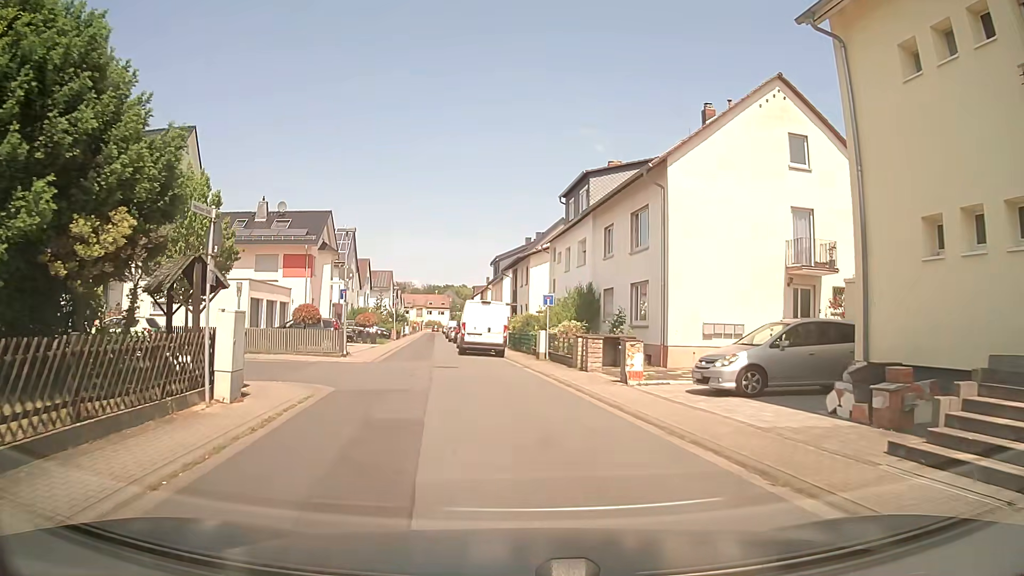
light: Day
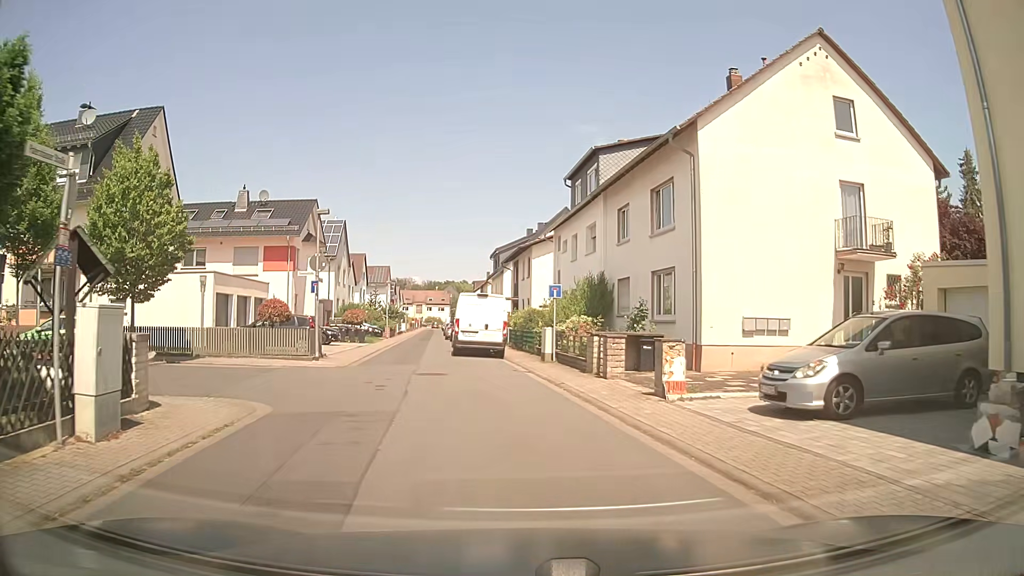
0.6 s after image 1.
(0.0, +3.9) m; -1°
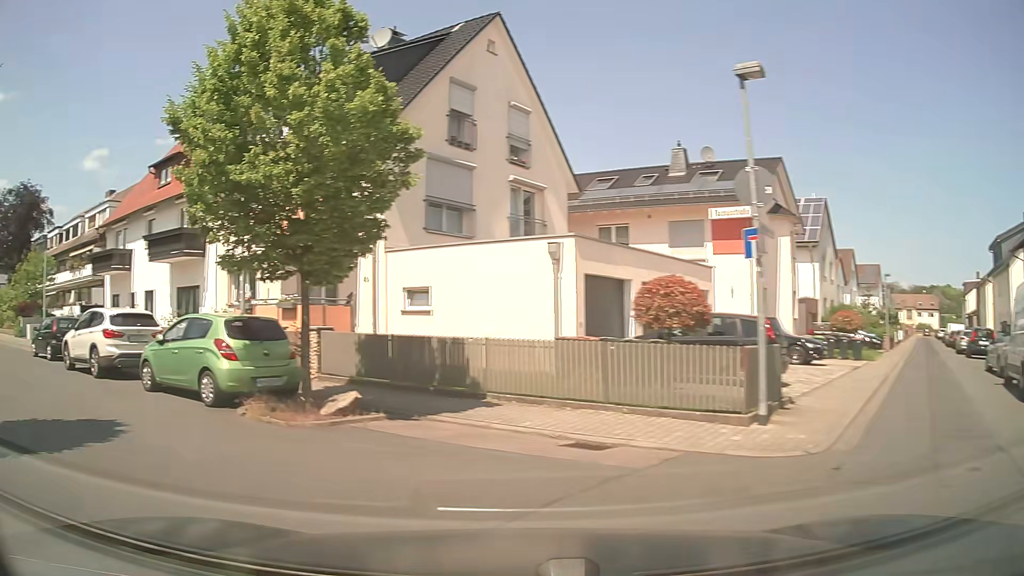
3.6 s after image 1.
(-2.0, +13.3) m; -42°
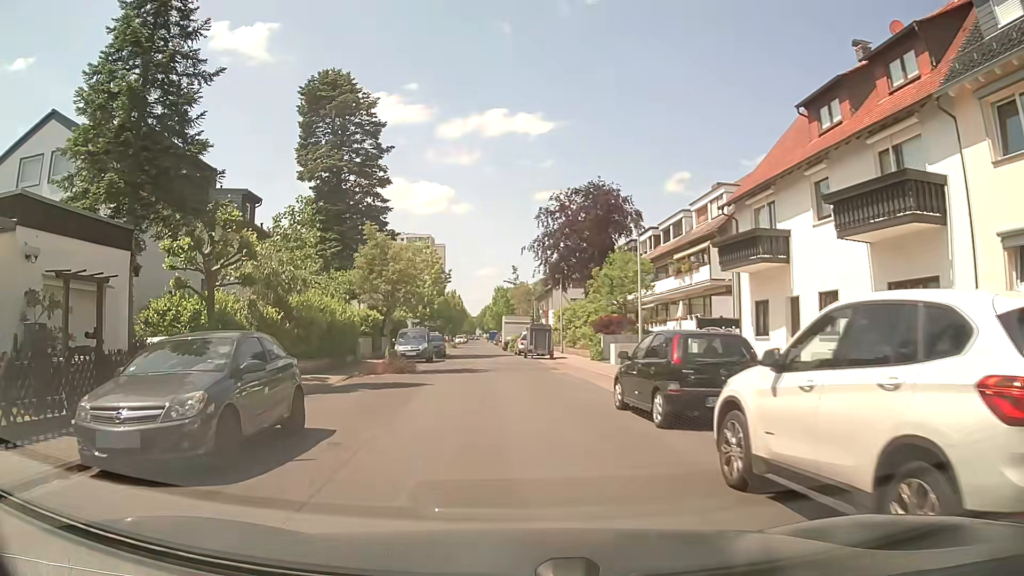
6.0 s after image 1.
(-7.2, +10.7) m; -49°
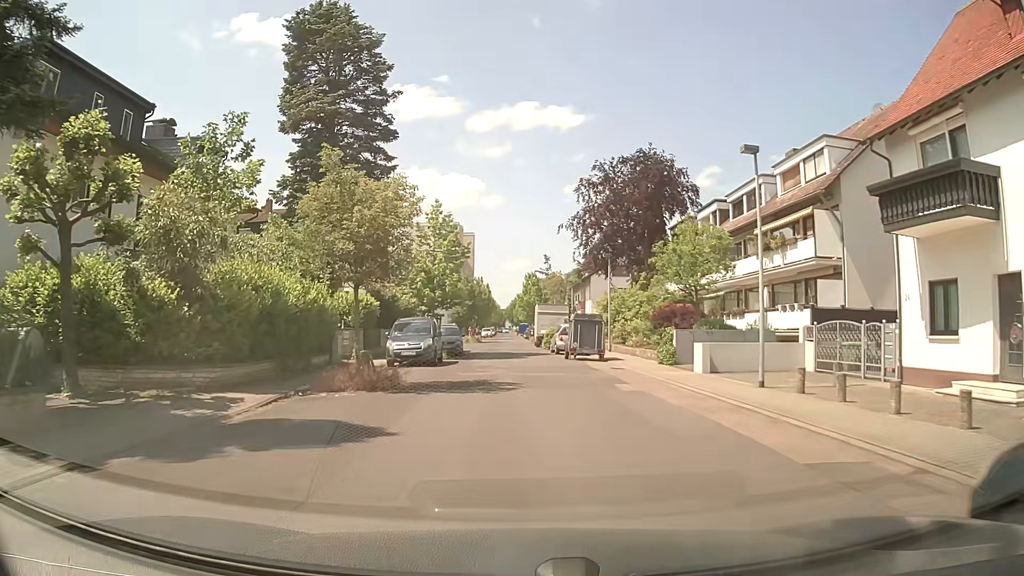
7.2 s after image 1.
(-0.5, +9.9) m; -4°
